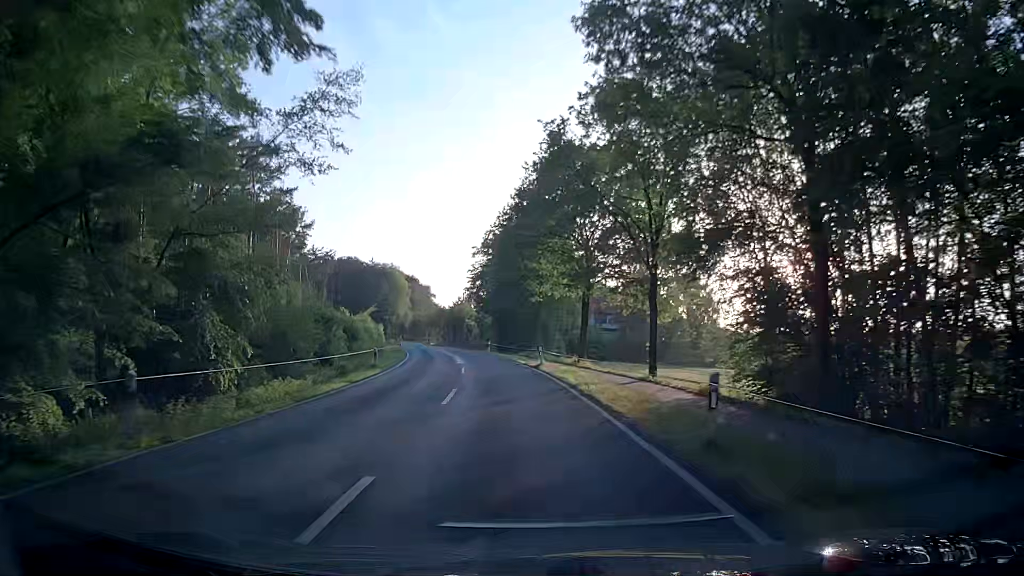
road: secondary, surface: asphalt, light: Day
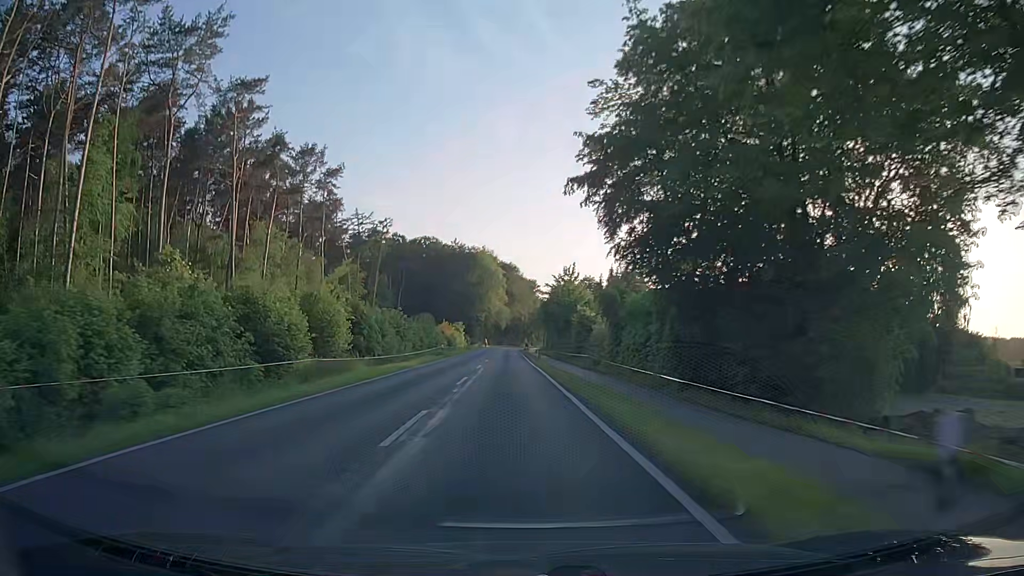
(-4.8, +53.7) m; -10°
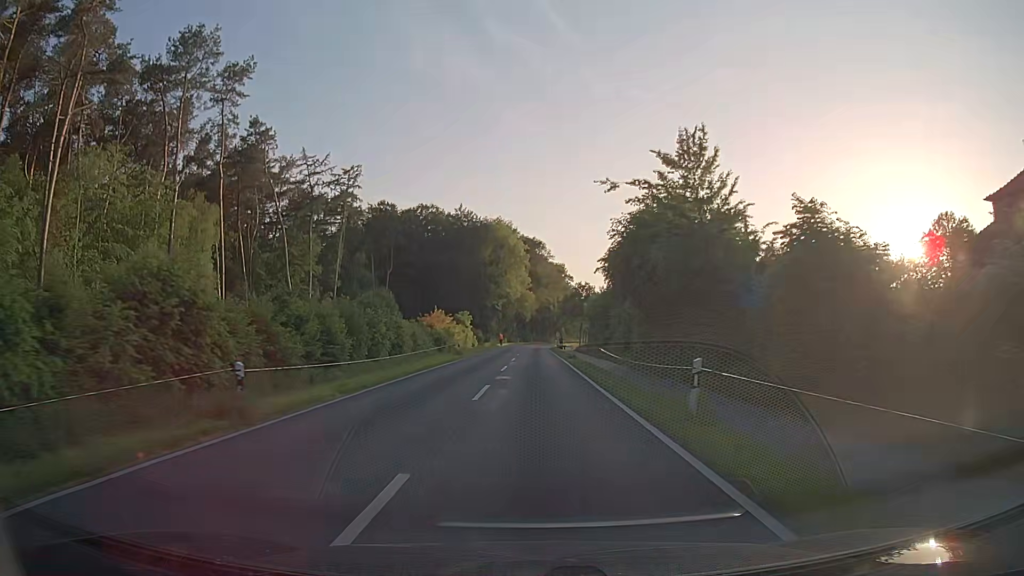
(-1.2, +42.0) m; -2°
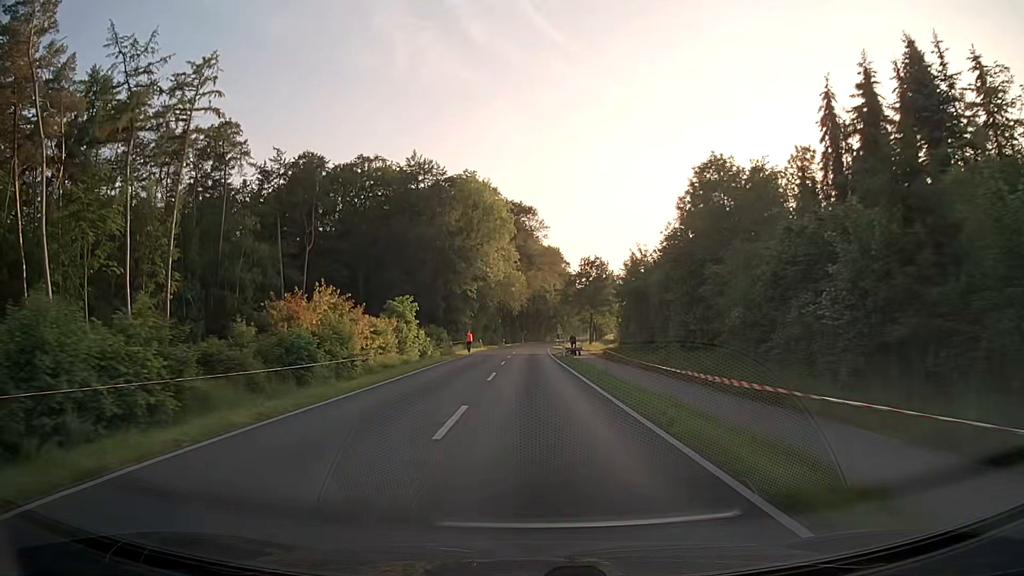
(+0.3, +41.4) m; +1°
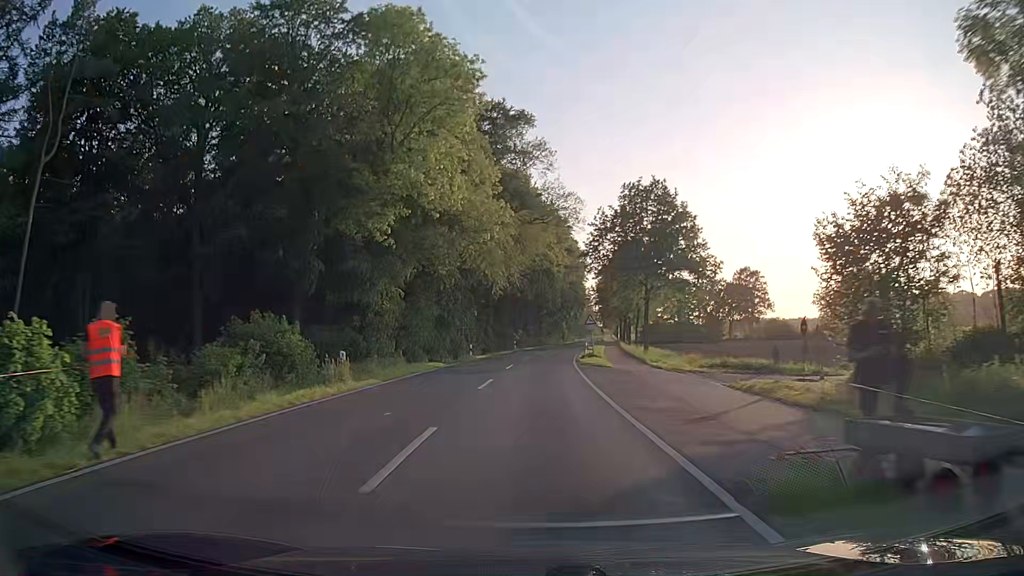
(+0.1, +51.0) m; 0°
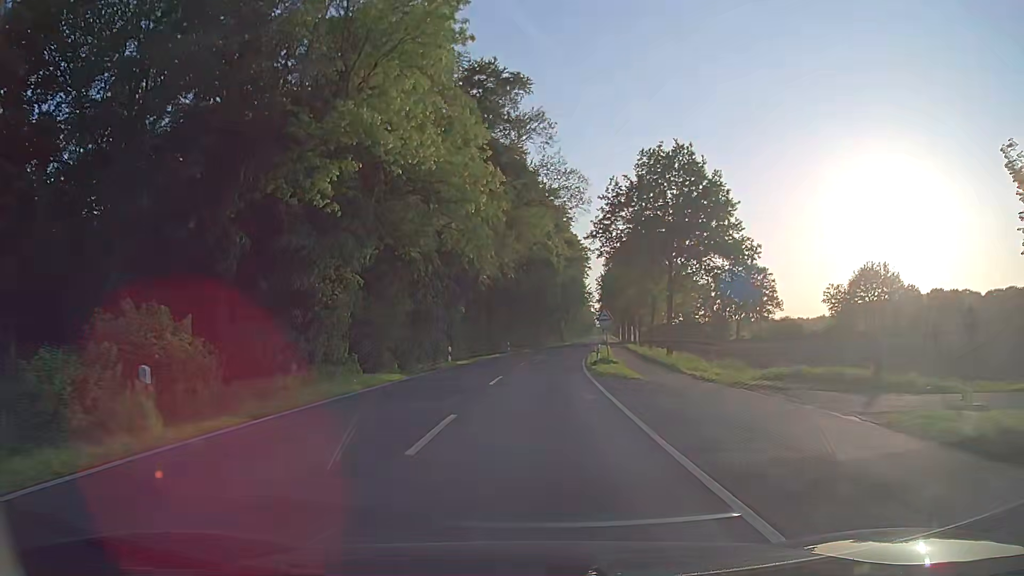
(0.0, +10.1) m; 0°
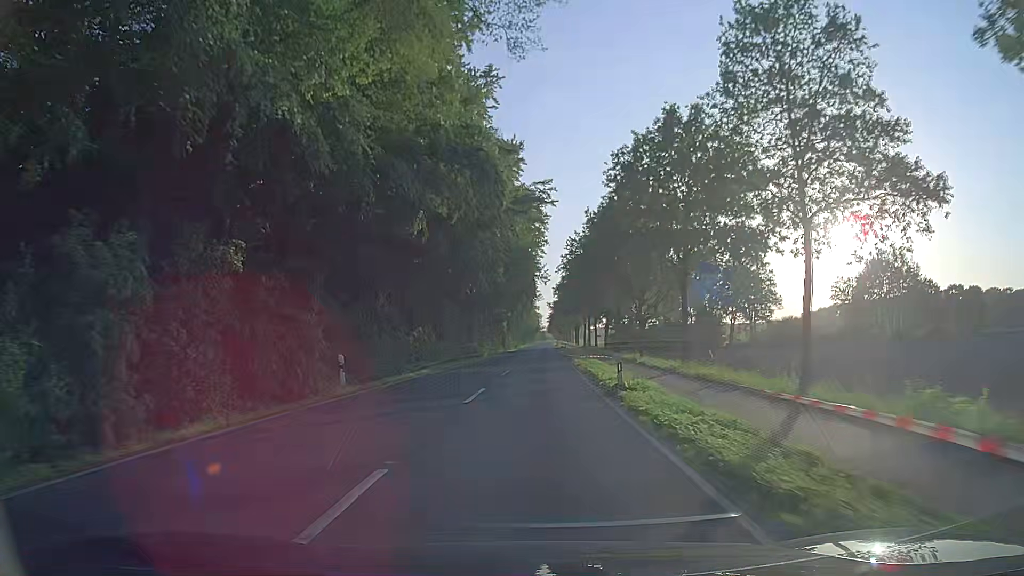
(+1.6, +41.0) m; +4°
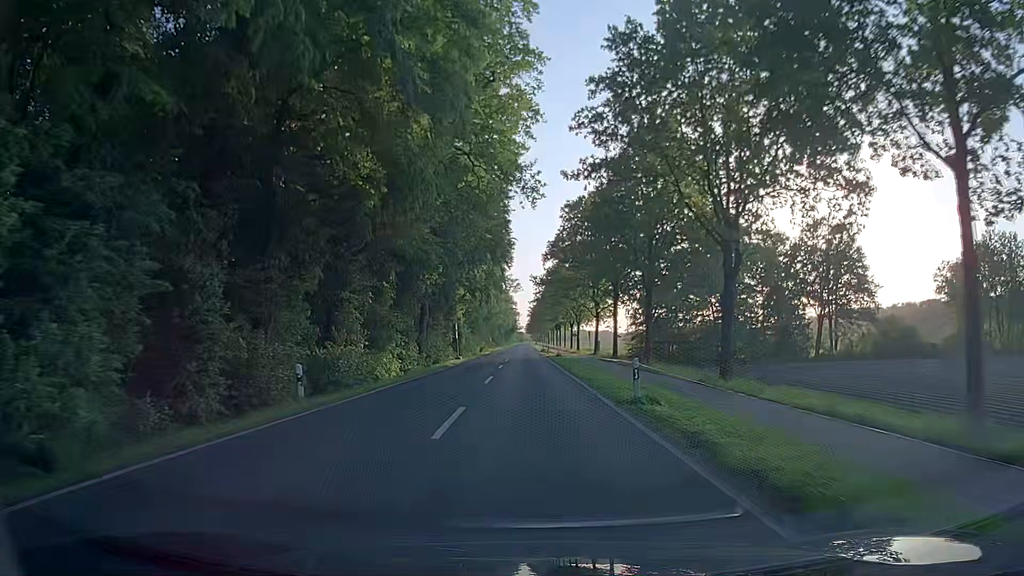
(+1.4, +53.6) m; +2°
(0, +10) (0, +20) (0, +30) (0, +40) (0, +50) (0, +60) (0, +70) (0, +80) (0, +90) (+1, +100) m
